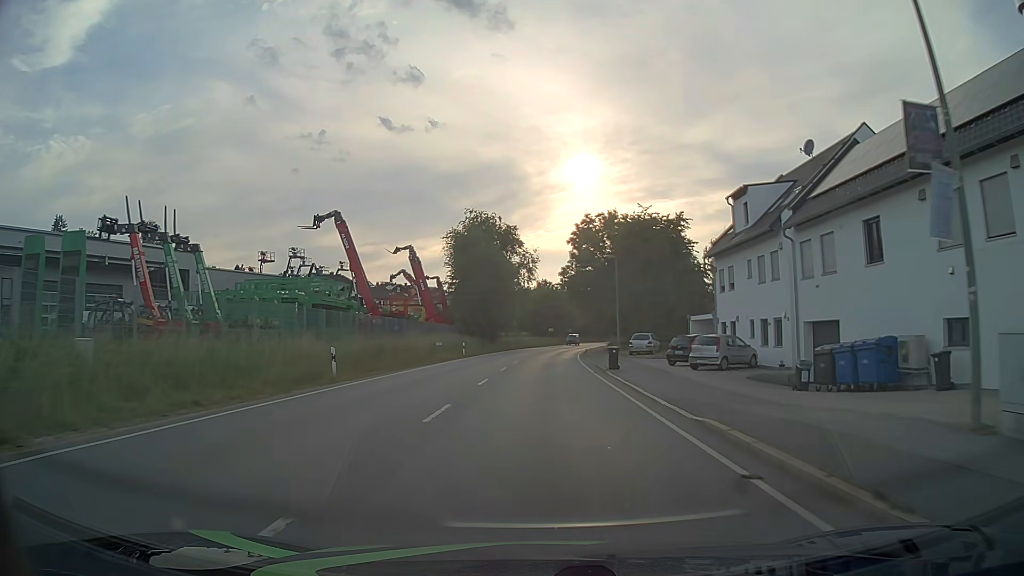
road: primary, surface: asphalt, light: Day
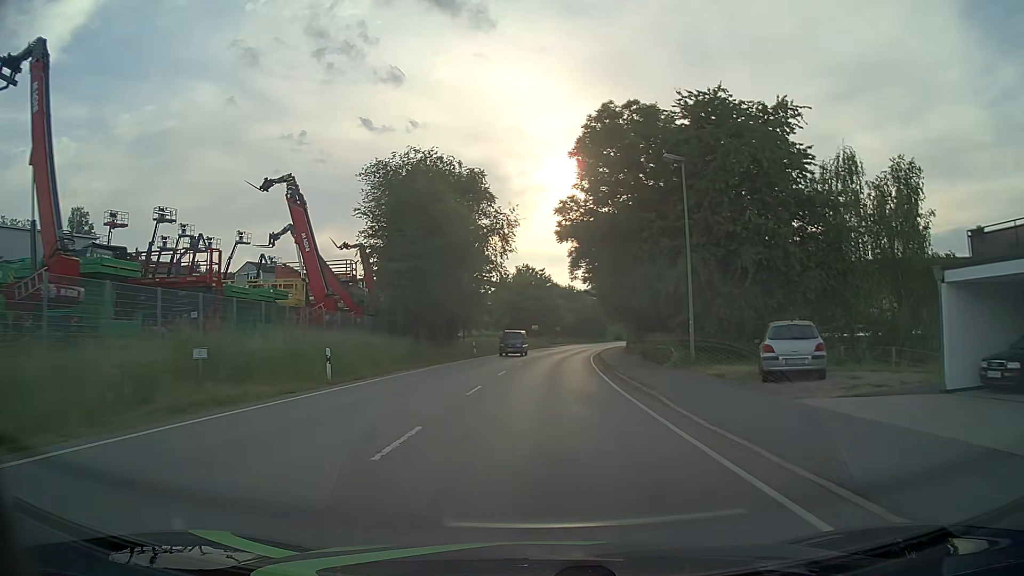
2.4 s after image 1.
(+0.2, +30.6) m; +1°
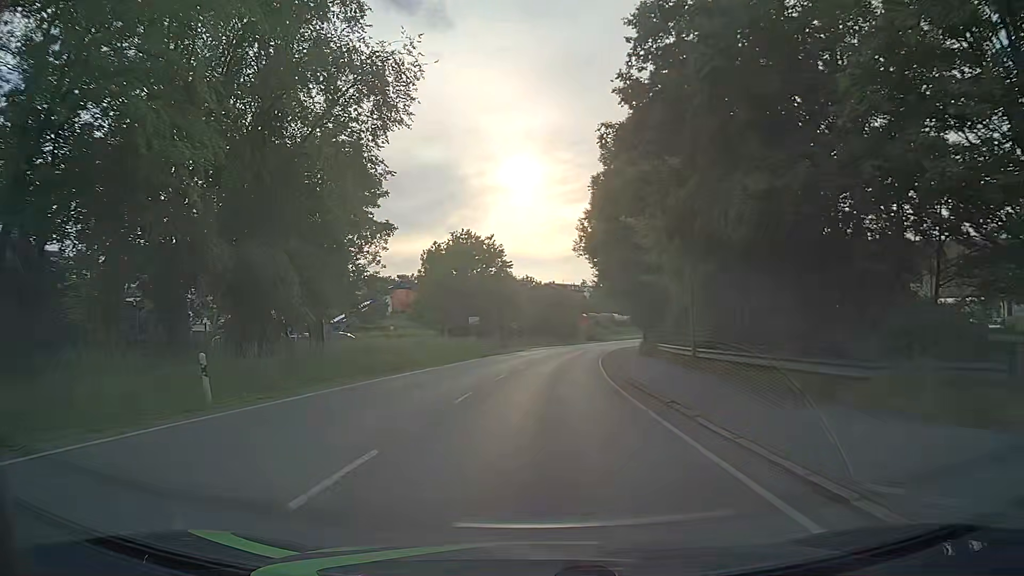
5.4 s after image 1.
(+1.4, +38.3) m; +5°
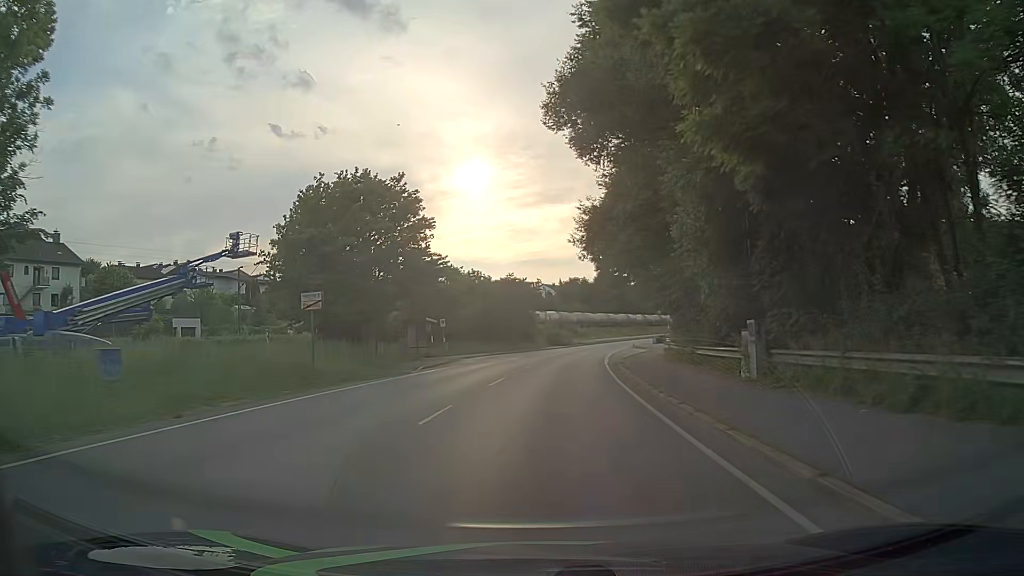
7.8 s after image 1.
(+0.7, +30.7) m; +3°
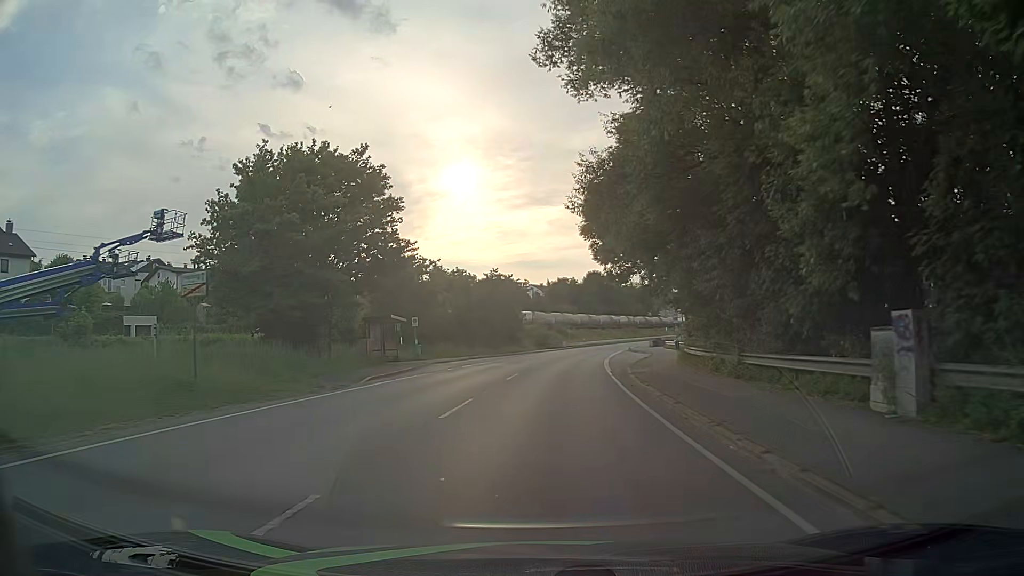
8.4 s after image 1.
(+0.1, +7.7) m; +1°
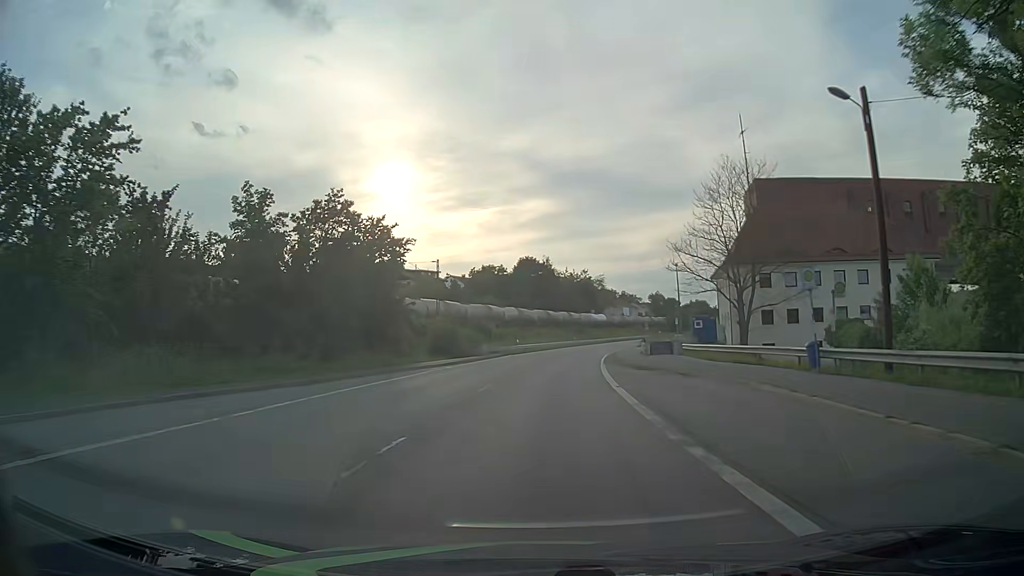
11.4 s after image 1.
(+2.4, +41.9) m; +7°
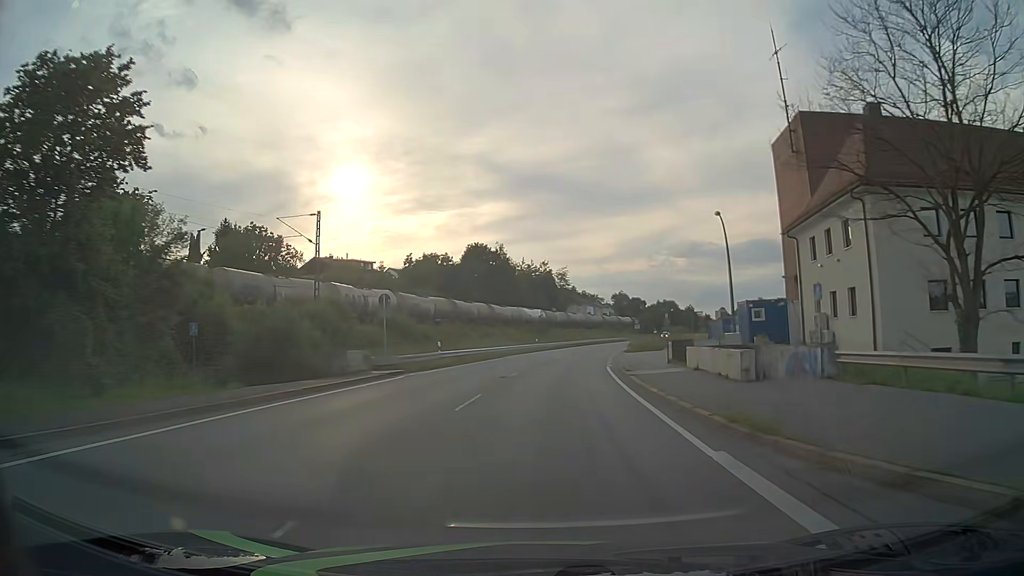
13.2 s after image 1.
(+0.7, +29.3) m; +3°
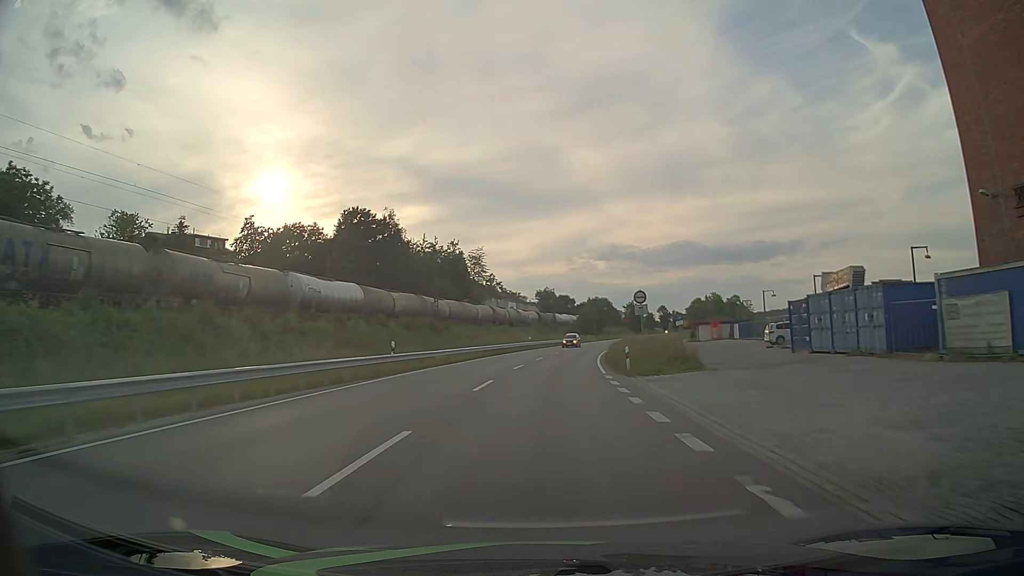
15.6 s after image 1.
(+2.6, +43.1) m; +7°
(0, +10) (0, +20) (+1, +30) (+2, +40) (+3, +50) (+4, +60) (+6, +70) (+7, +80) (+9, +89) (+12, +99) m
